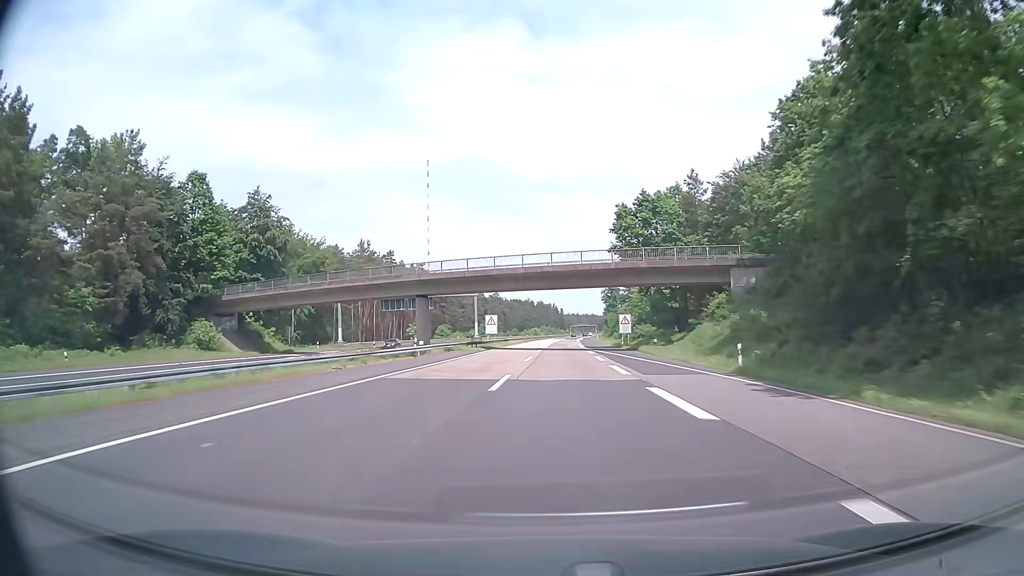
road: motorway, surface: asphalt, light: Day
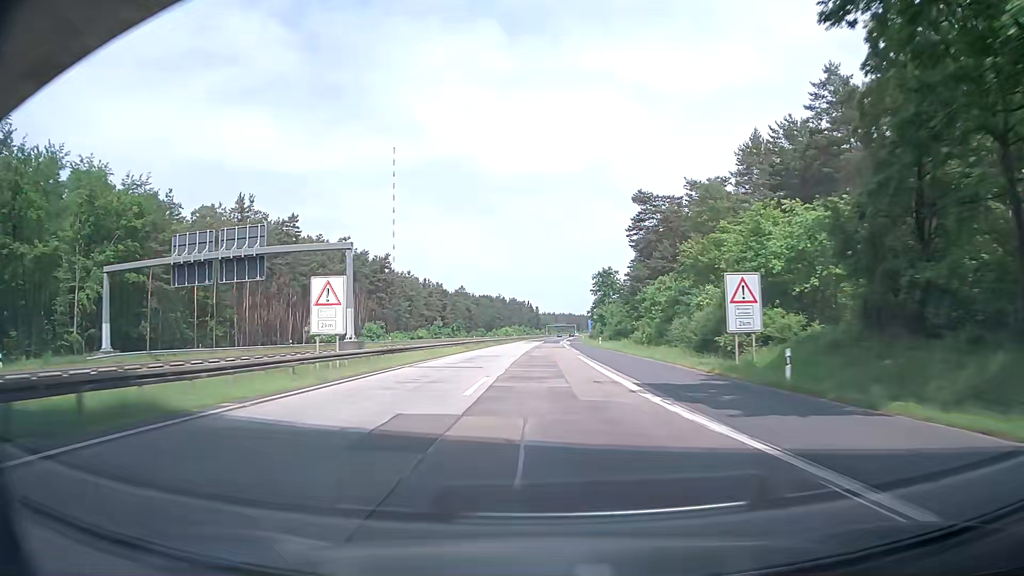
(+1.1, +54.6) m; +2°
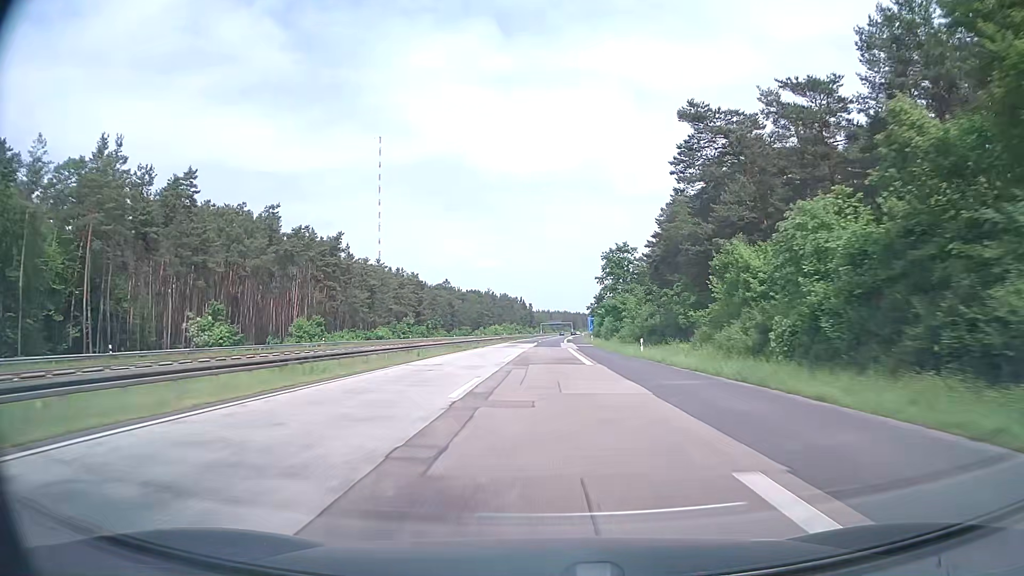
(+0.3, +36.7) m; +1°
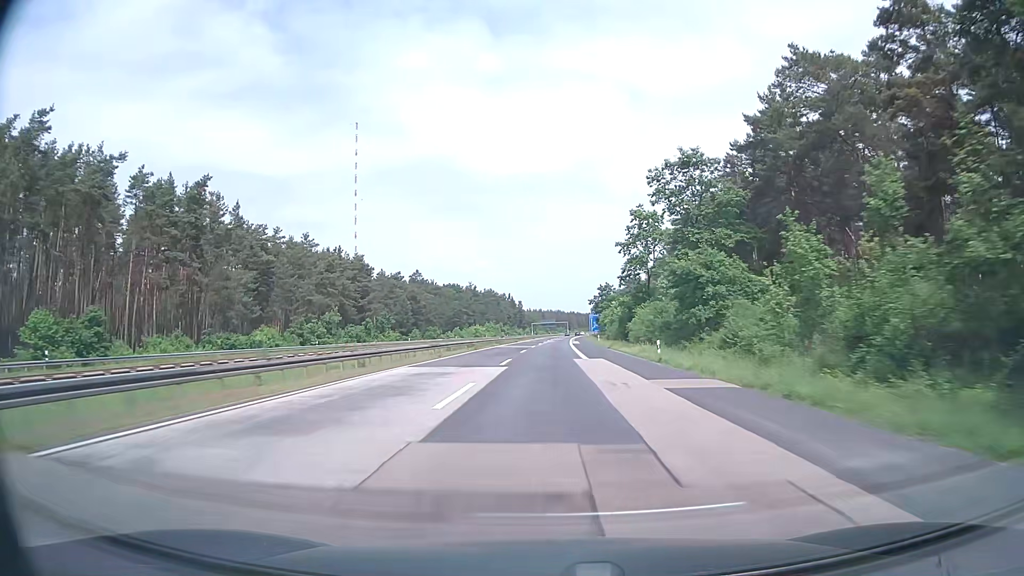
(+0.3, +55.8) m; +1°
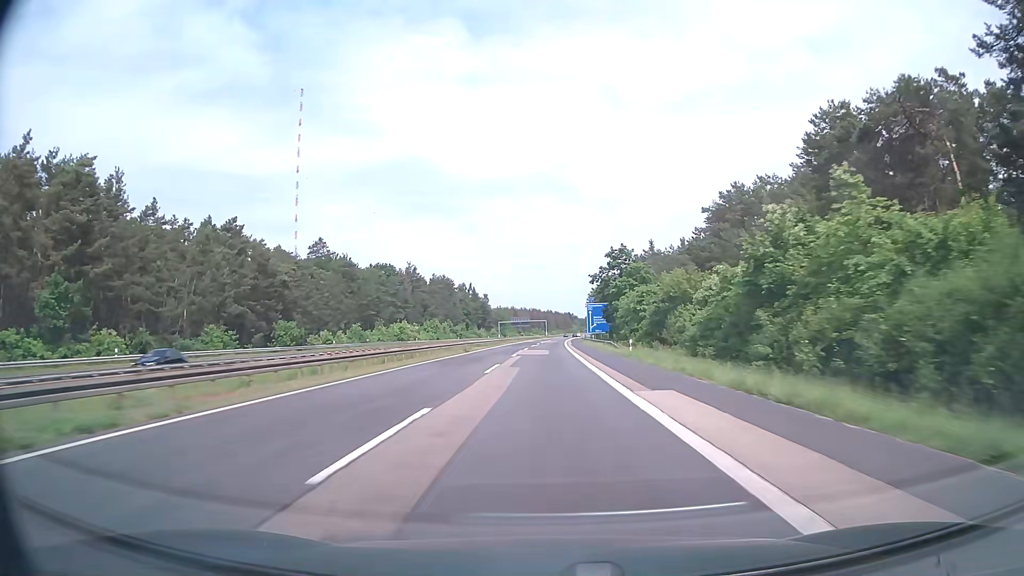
(+1.4, +94.2) m; +2°
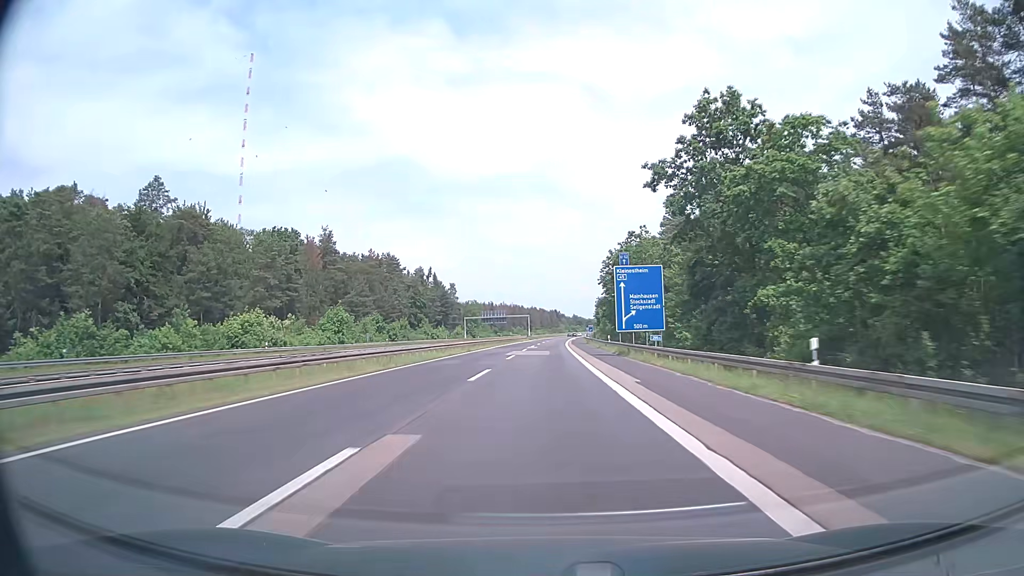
(+0.5, +75.8) m; +1°
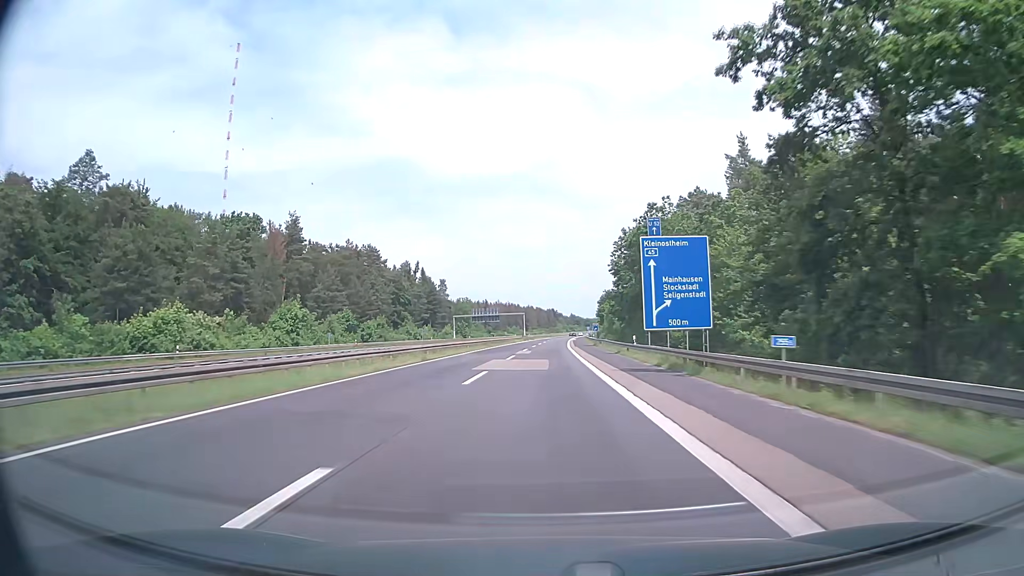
(0.0, +19.0) m; 0°
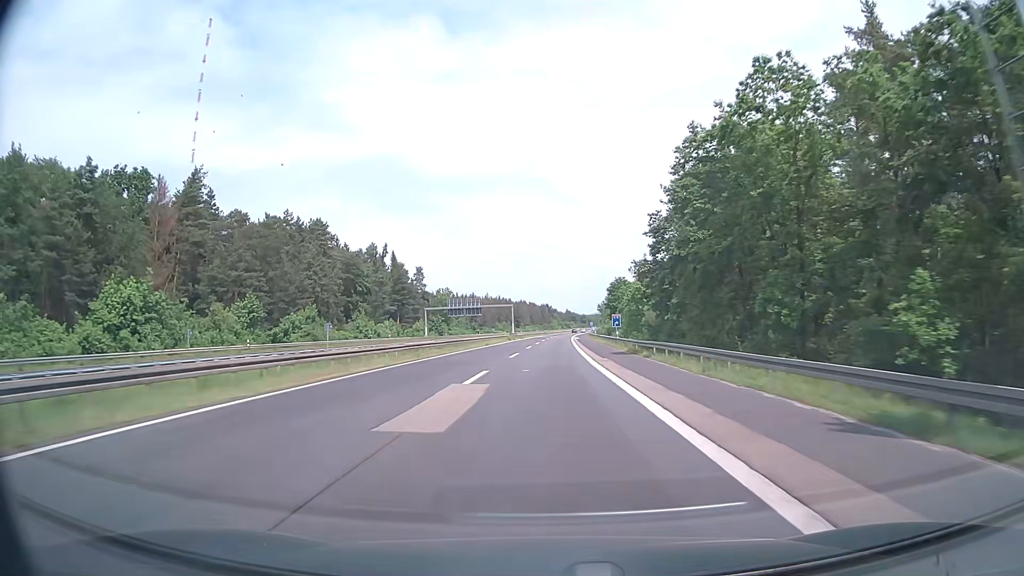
(+0.2, +38.0) m; 0°
(0, +10) (0, +20) (0, +30) (0, +40) (+1, +50) (+1, +60) (+1, +70) (+2, +80) (+2, +90) (+2, +100) m
